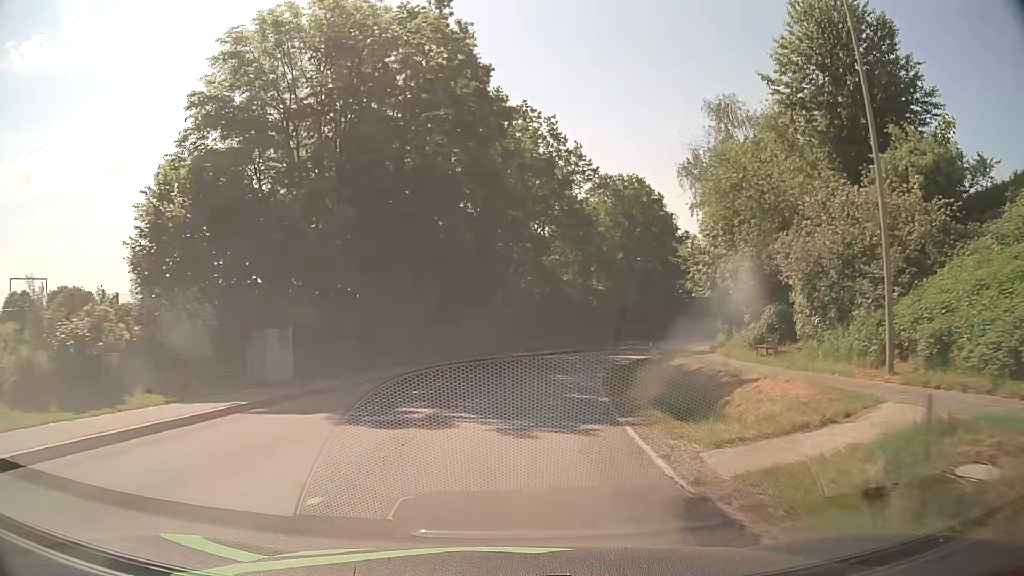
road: secondary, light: Day
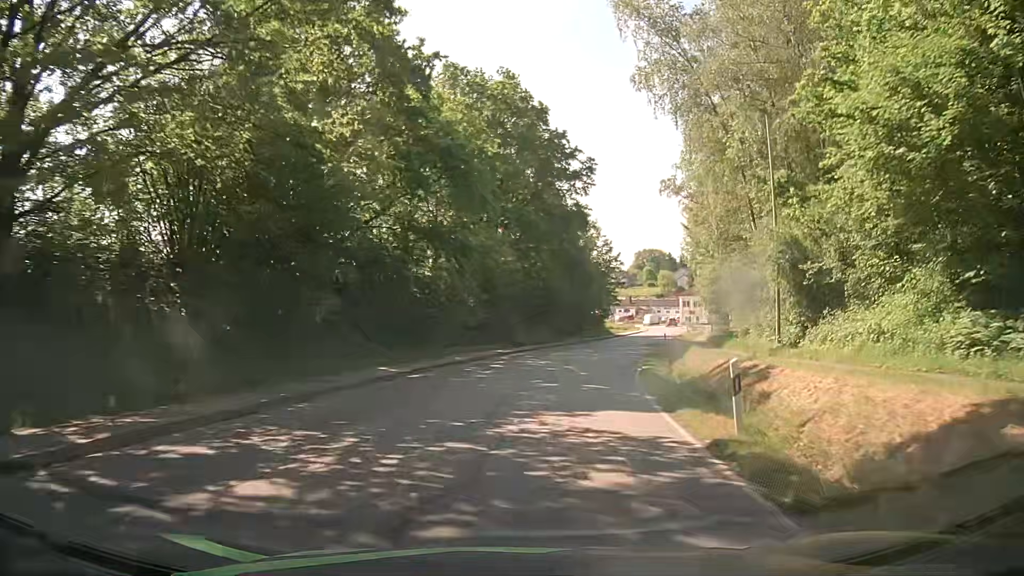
(+4.2, +37.6) m; +14°
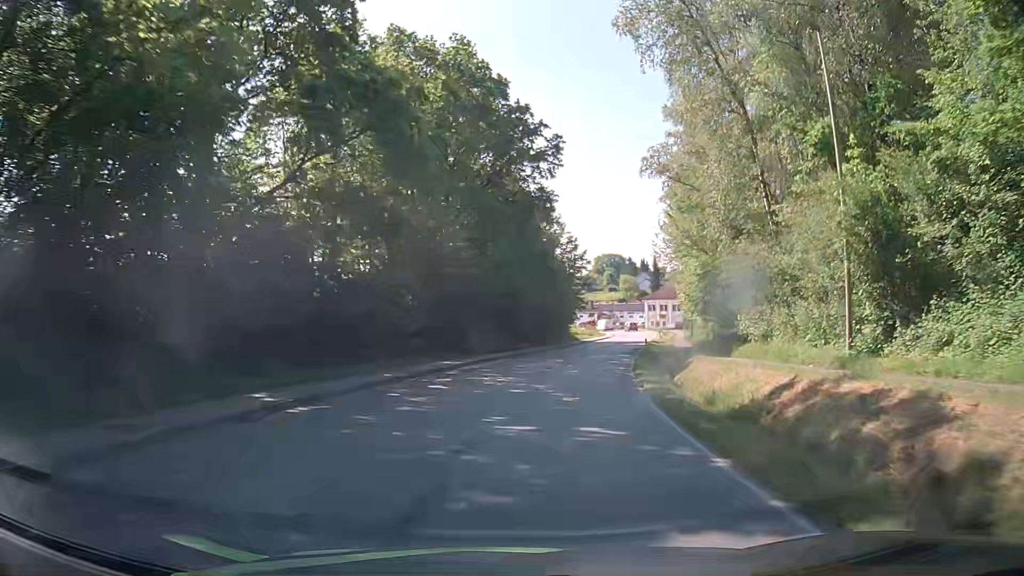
(+0.2, +7.6) m; +4°
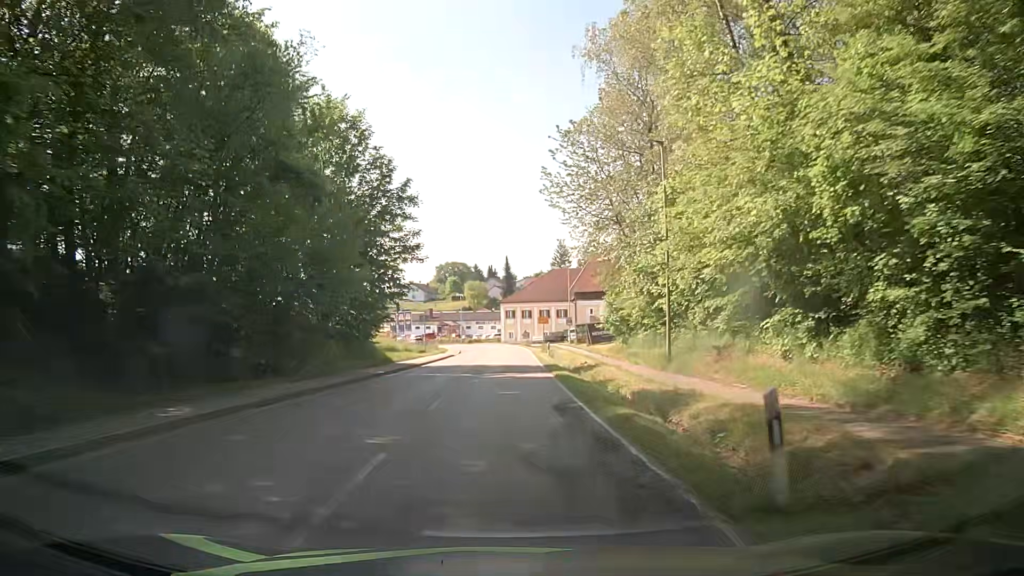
(+5.2, +37.5) m; +13°
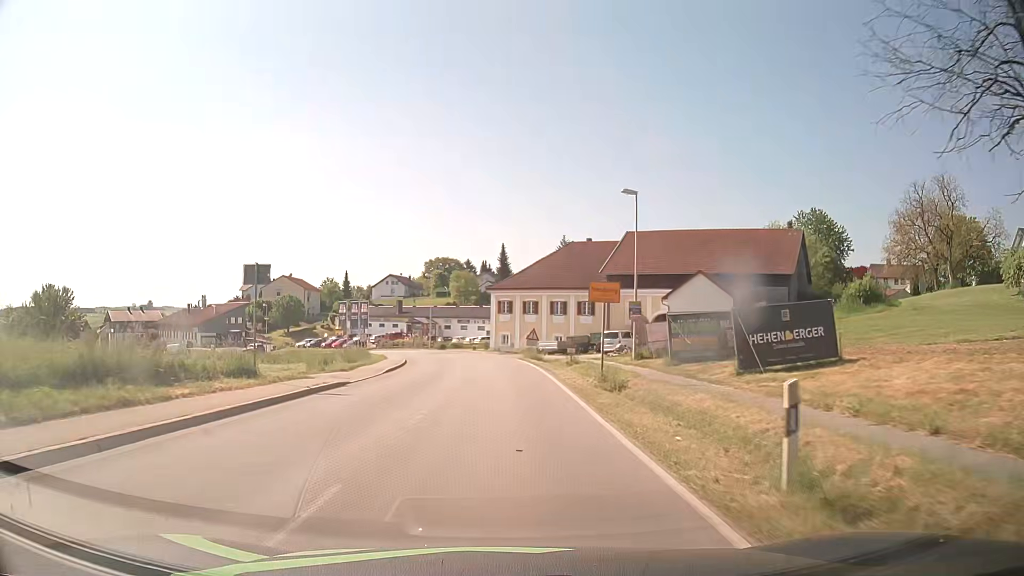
(+0.9, +38.3) m; +1°
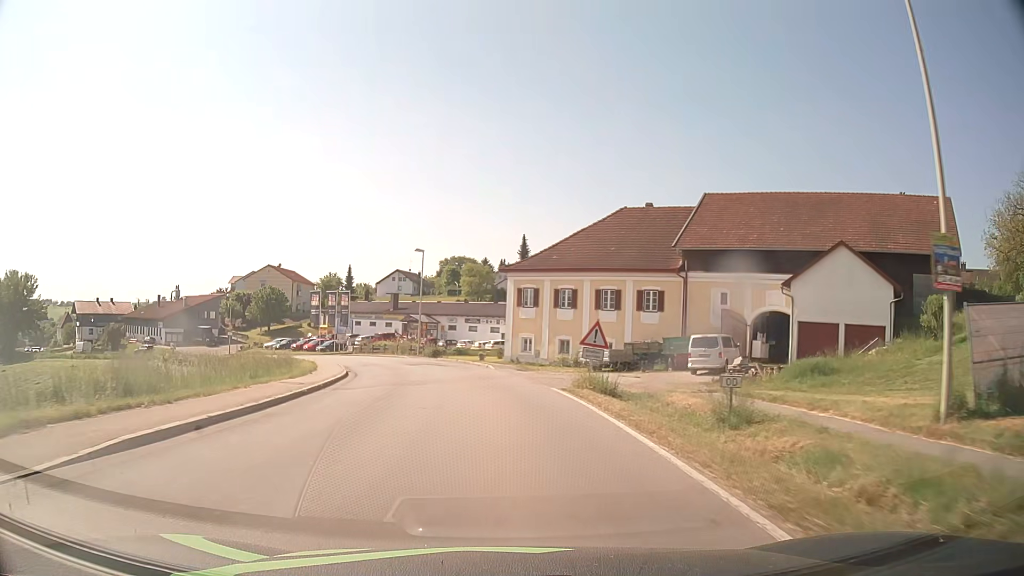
(-0.2, +23.0) m; -2°
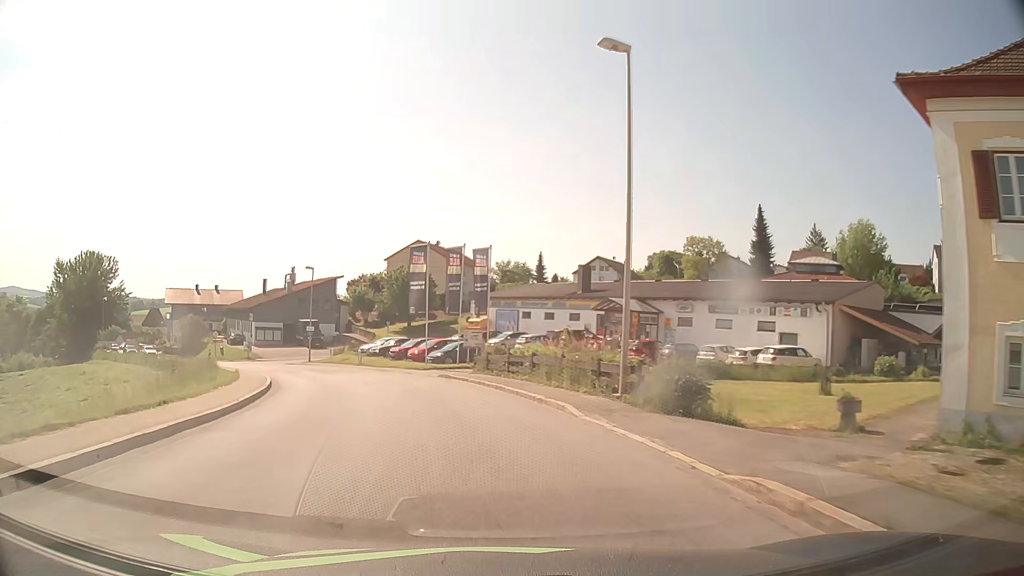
(-4.1, +37.6) m; -17°
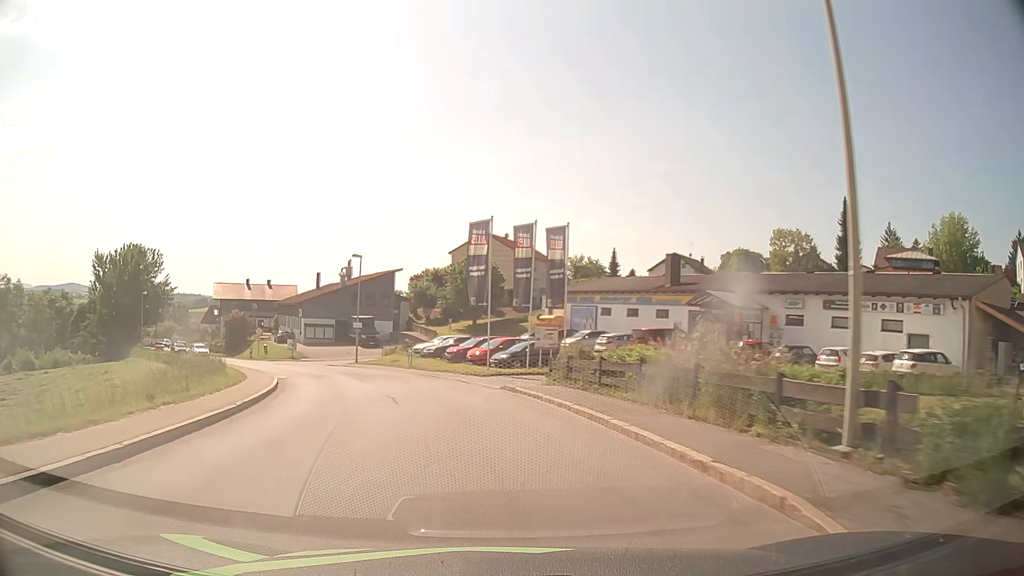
(-0.4, +7.6) m; -6°
(-1, +10) (-2, +20) (-5, +29) (-9, +39) (-14, +47) (-20, +55) (-26, +63) (-33, +71) (-39, +79) (-45, +87) m
